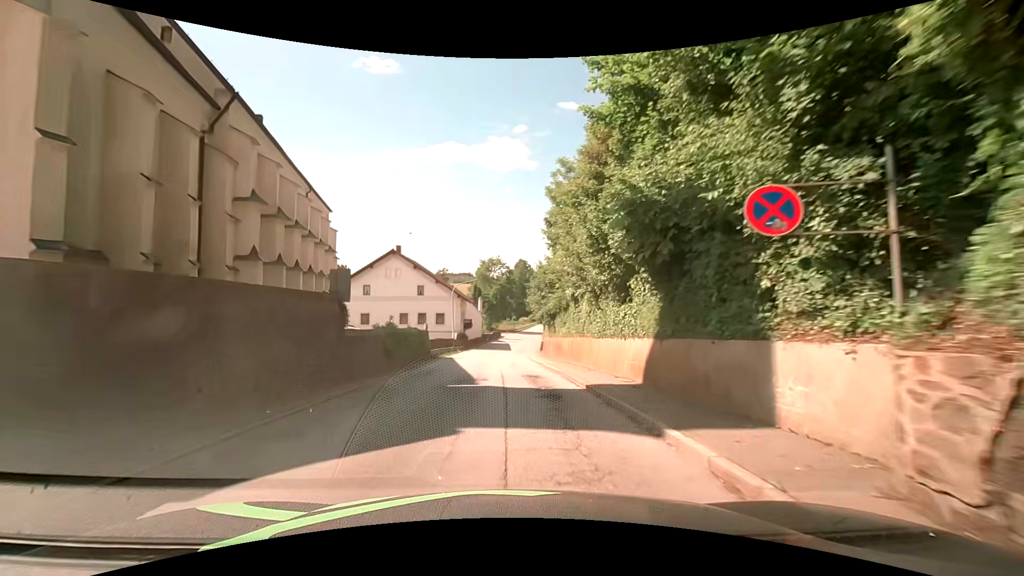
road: secondary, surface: asphalt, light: Day
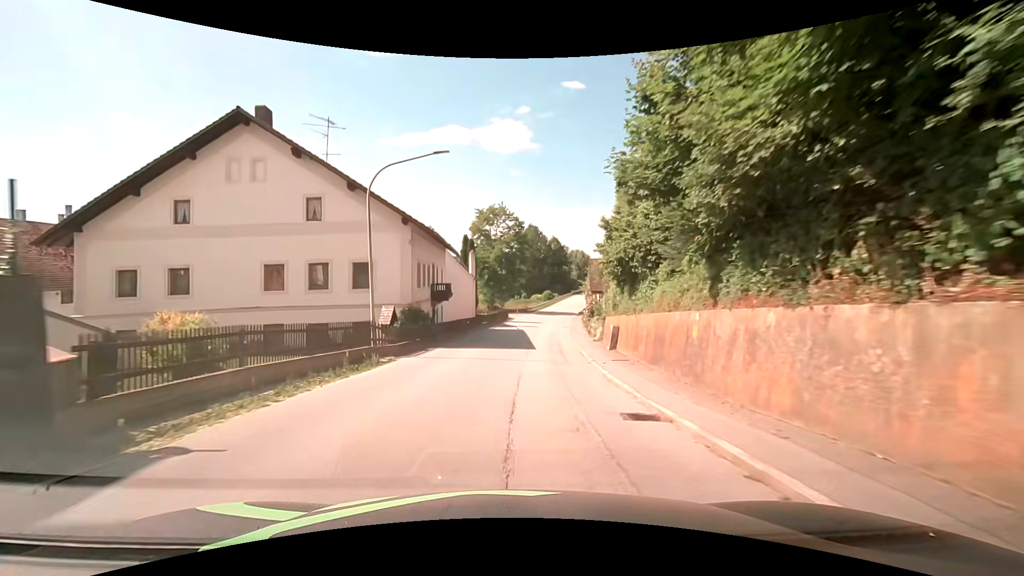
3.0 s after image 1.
(-1.0, +34.5) m; -1°
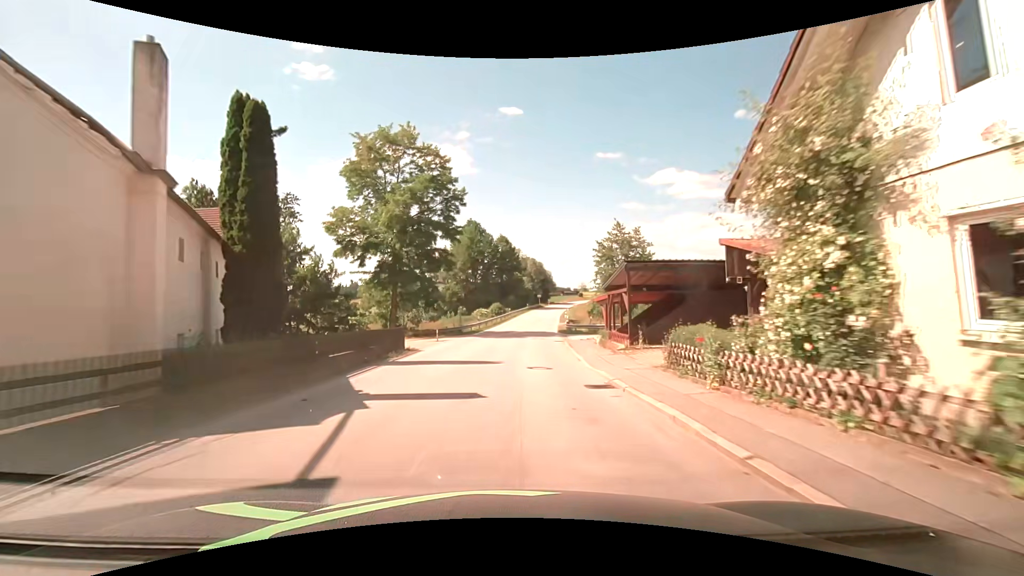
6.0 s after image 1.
(+2.2, +38.0) m; +7°
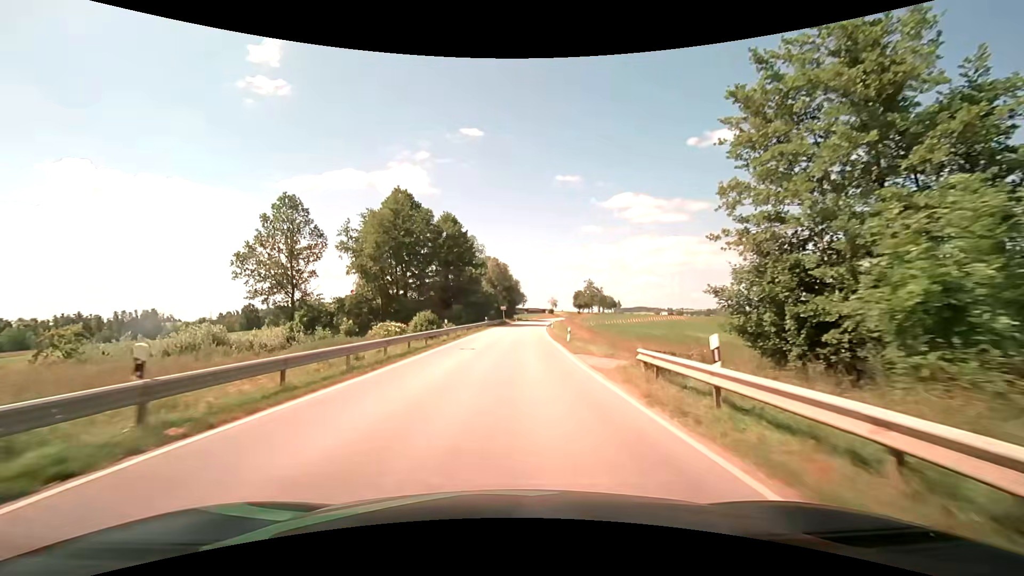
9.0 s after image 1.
(+1.4, +41.3) m; +4°
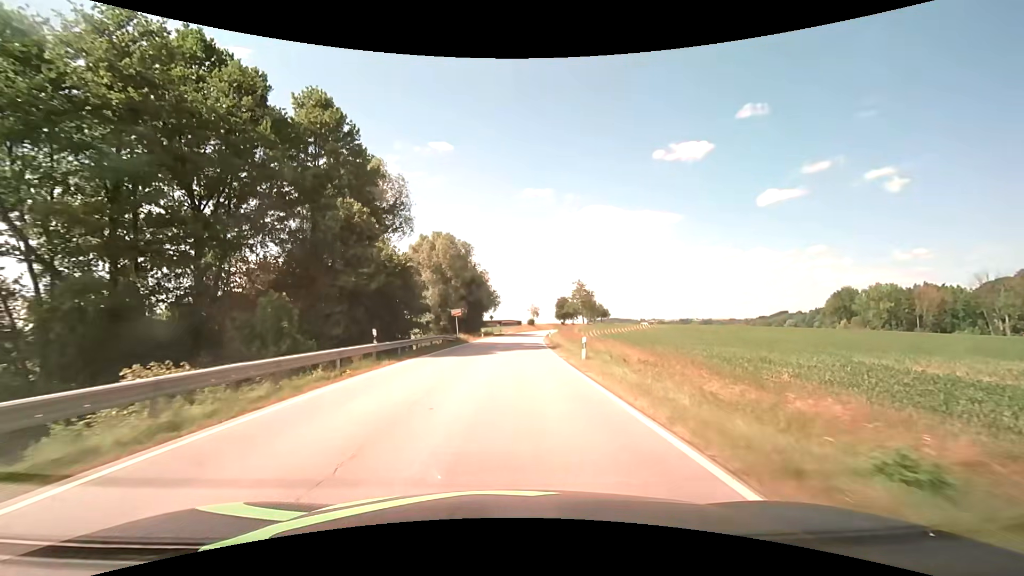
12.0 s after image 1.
(+1.4, +43.1) m; +3°
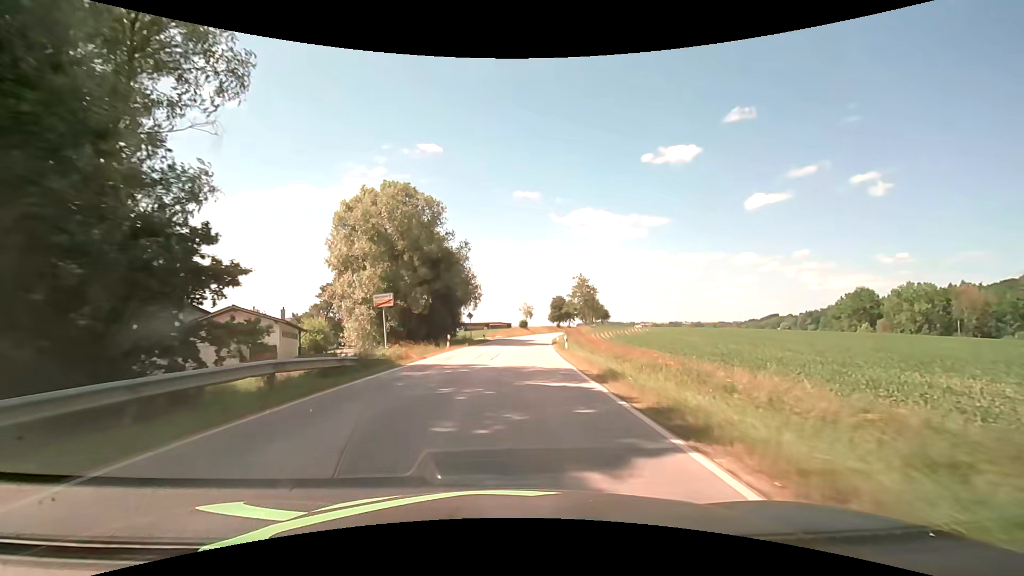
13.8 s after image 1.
(+0.2, +24.7) m; +1°
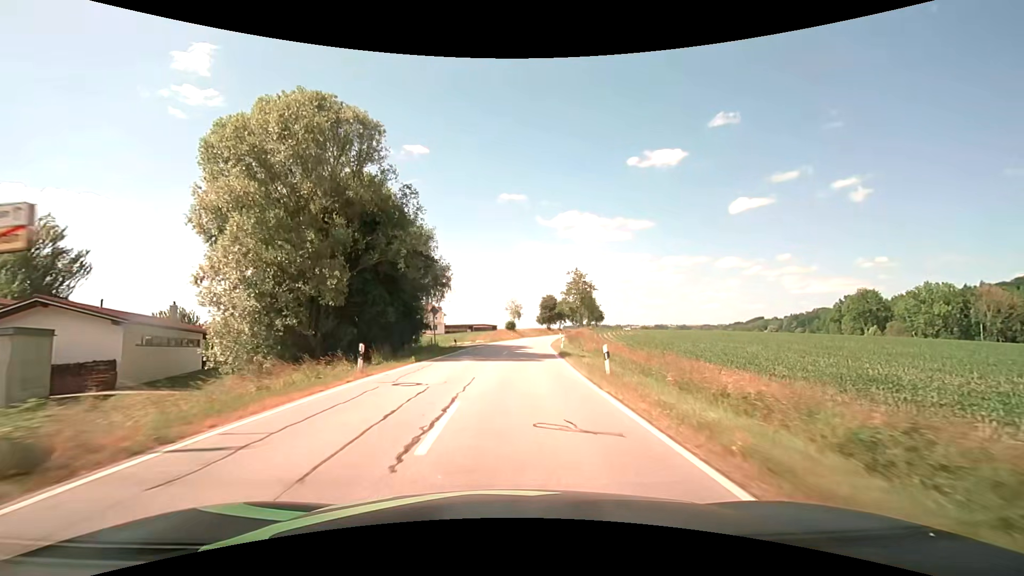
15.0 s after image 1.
(+0.3, +17.1) m; +2°
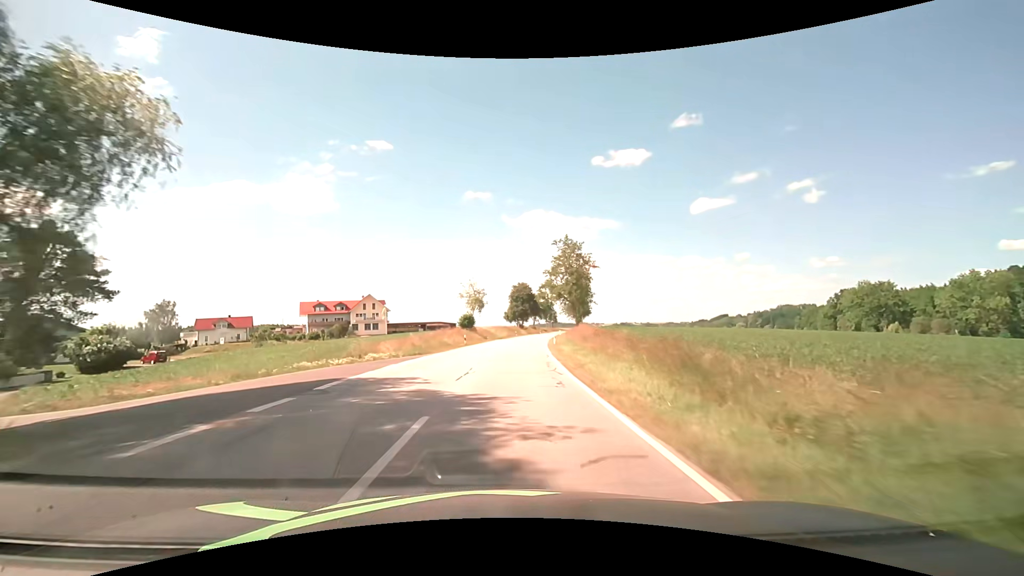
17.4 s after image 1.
(+1.4, +37.9) m; +4°
(0, +10) (0, +20) (0, +30) (+1, +40) (+2, +50) (+3, +60) (+4, +70) (+5, +80) (+6, +90) (+8, +100) m
